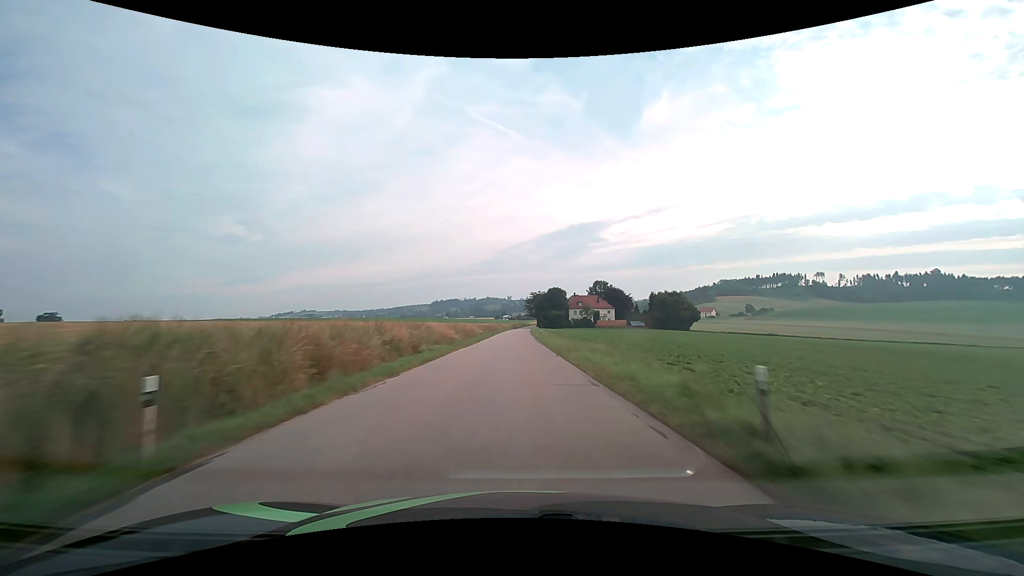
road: tertiary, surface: asphalt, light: Day
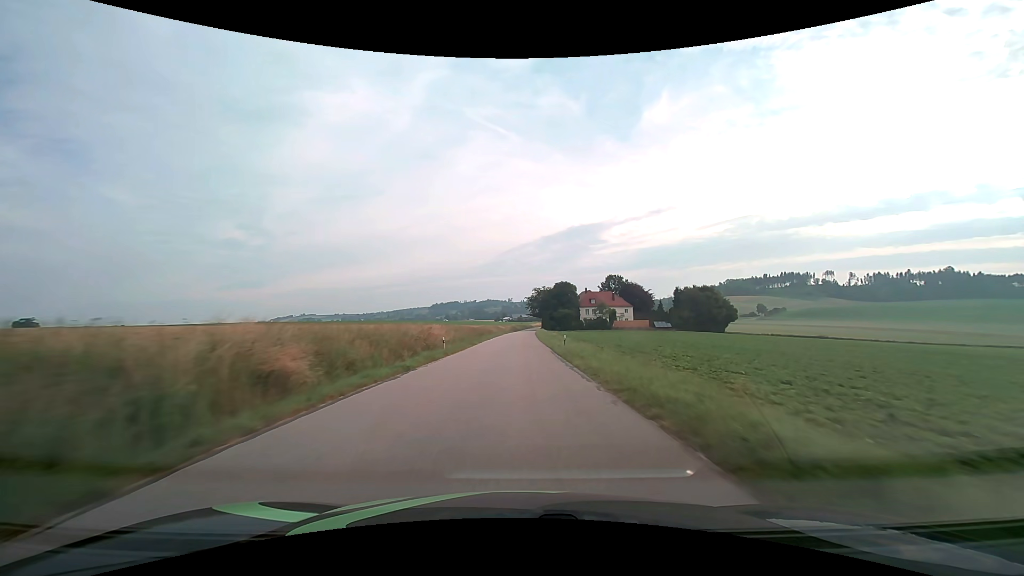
(0.0, +29.0) m; 0°
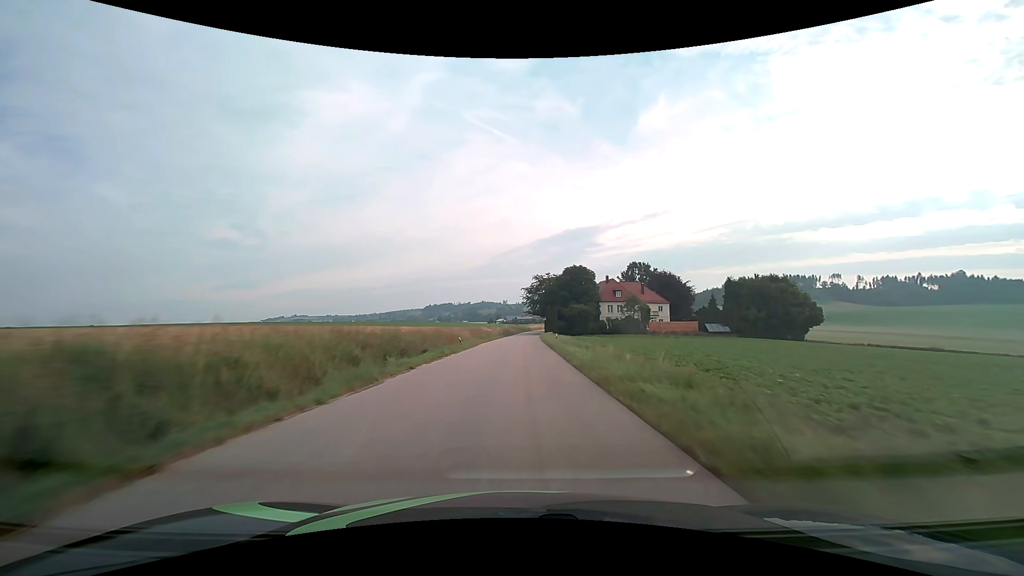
(+0.1, +43.5) m; +1°
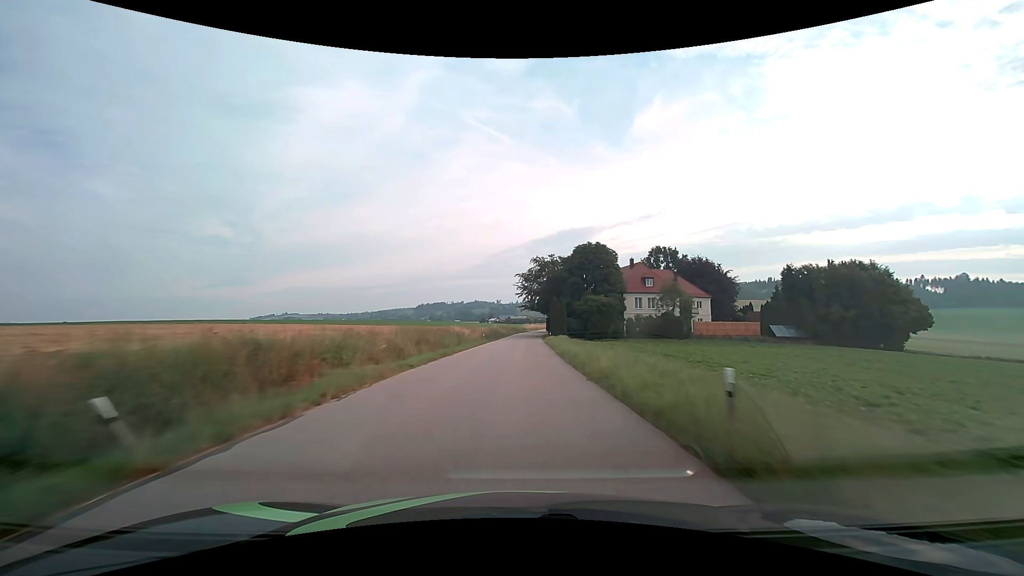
(+0.1, +28.8) m; +1°
(0, +10) (0, +20) (0, +30) (0, +40) (+1, +50) (+1, +60) (+1, +70) (+2, +80) (+3, +90) (+3, +100) m
